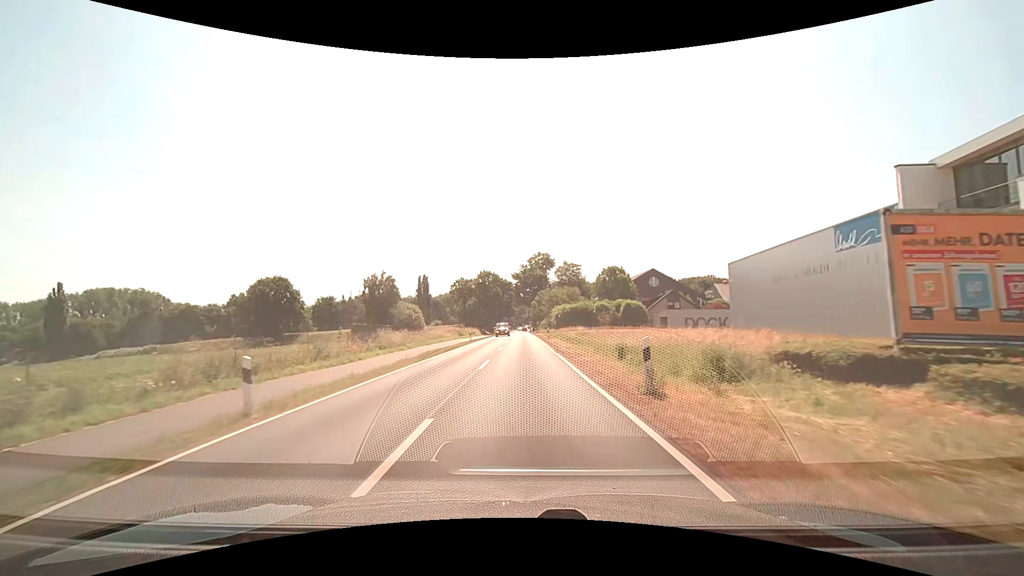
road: secondary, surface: asphalt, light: Day
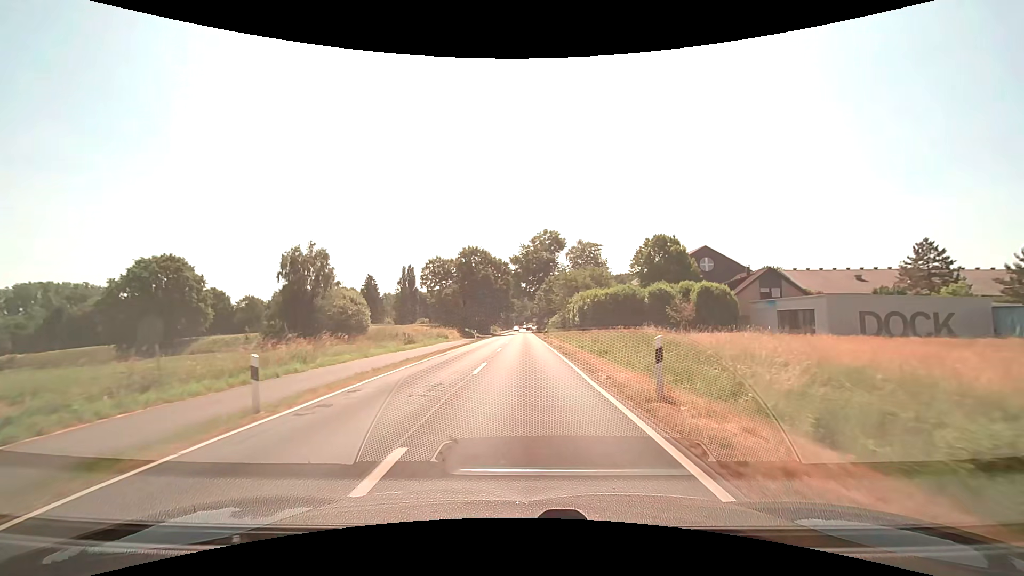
(0.0, +38.1) m; 0°
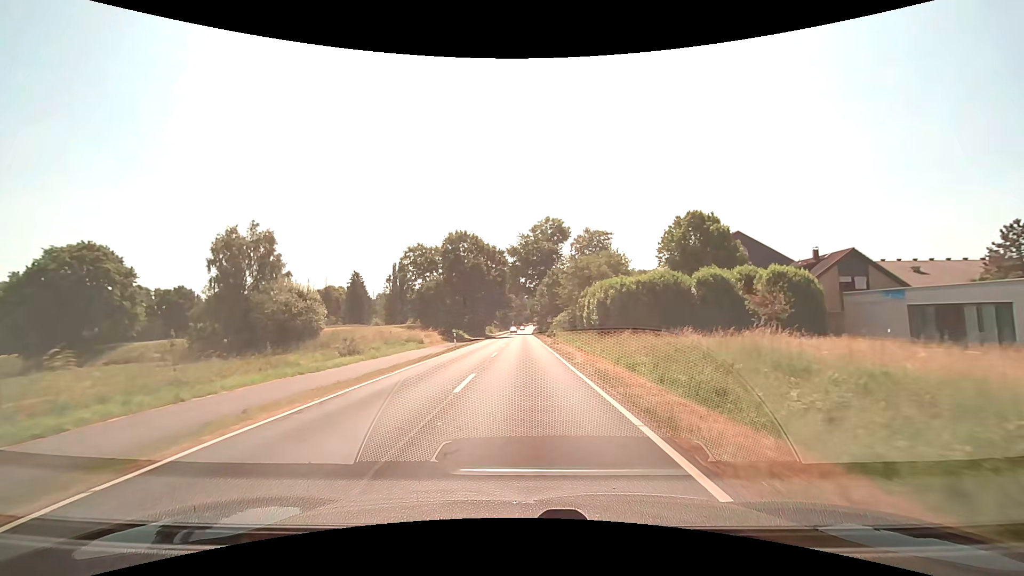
(0.0, +15.4) m; 0°
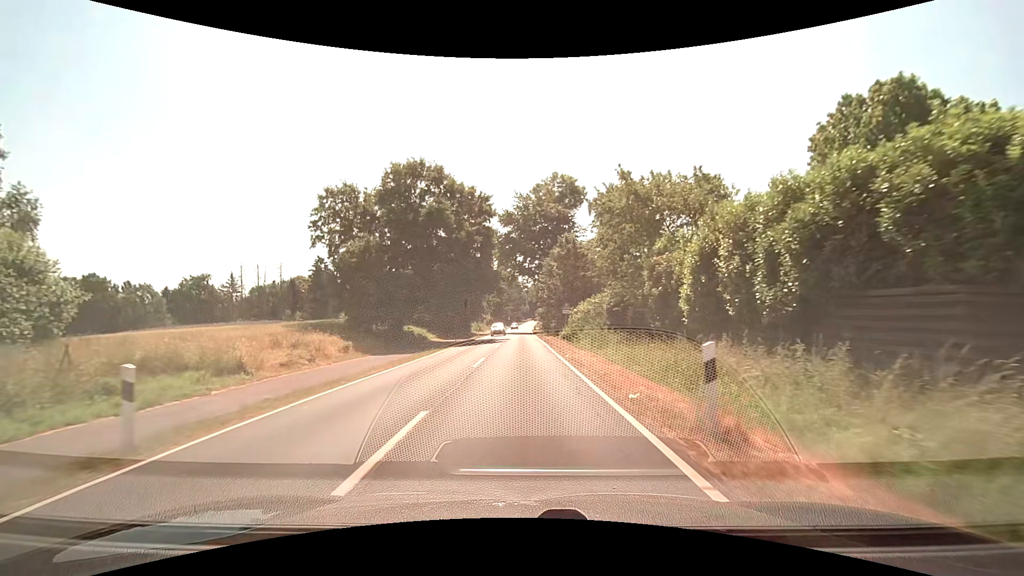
(0.0, +31.0) m; 0°
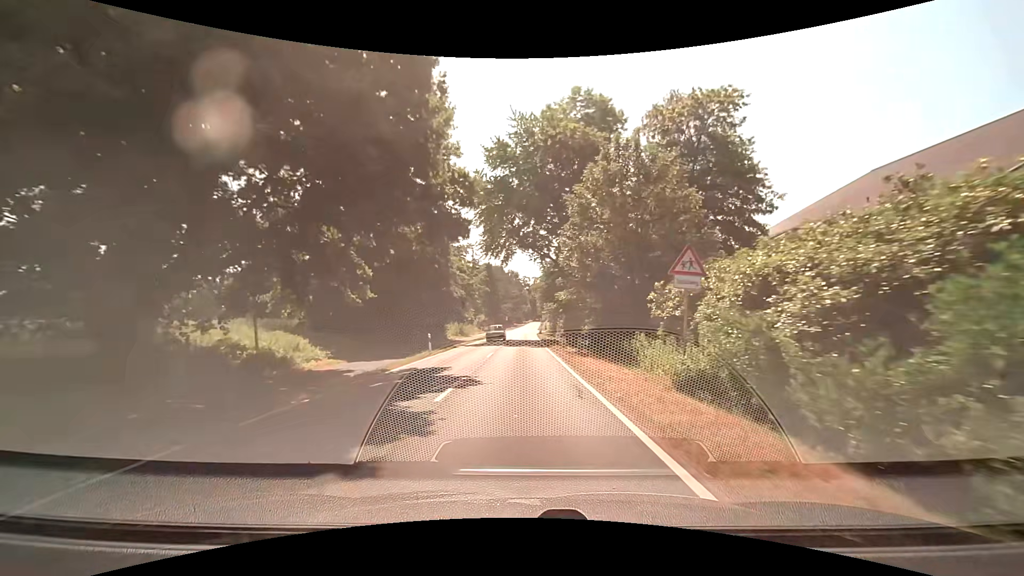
(0.0, +31.1) m; 0°
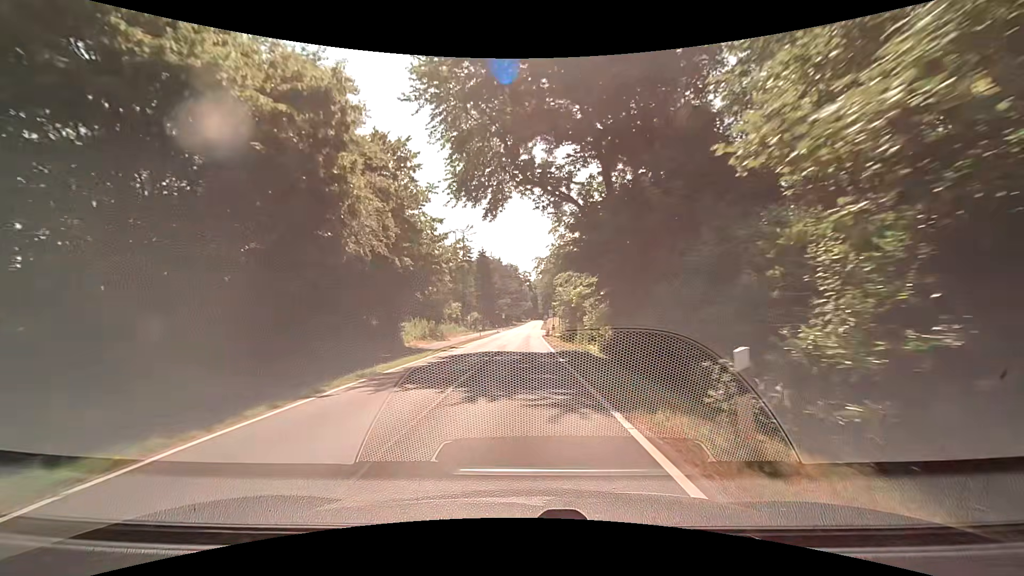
(-0.1, +23.3) m; -1°
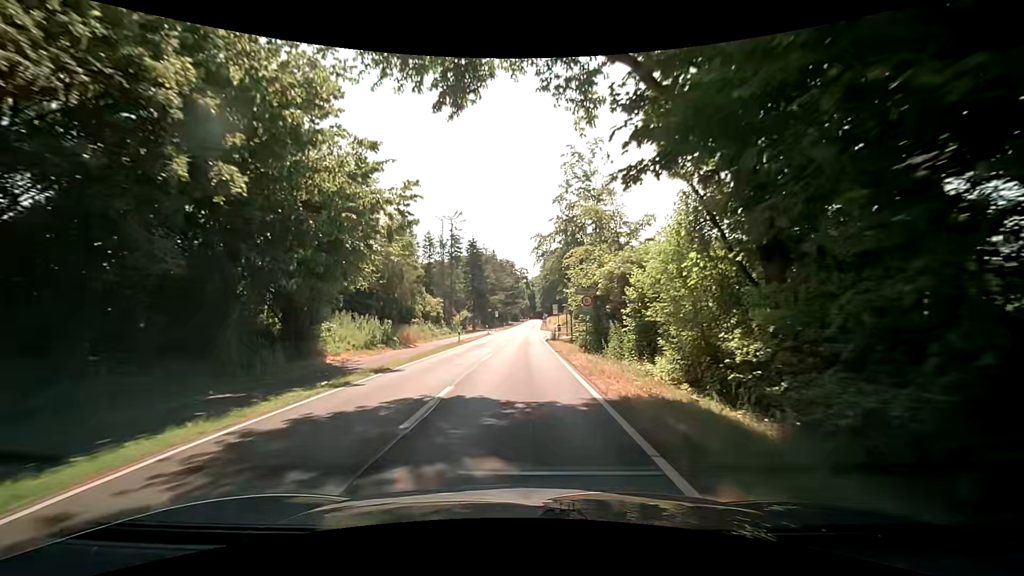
(+0.3, +15.5) m; +1°
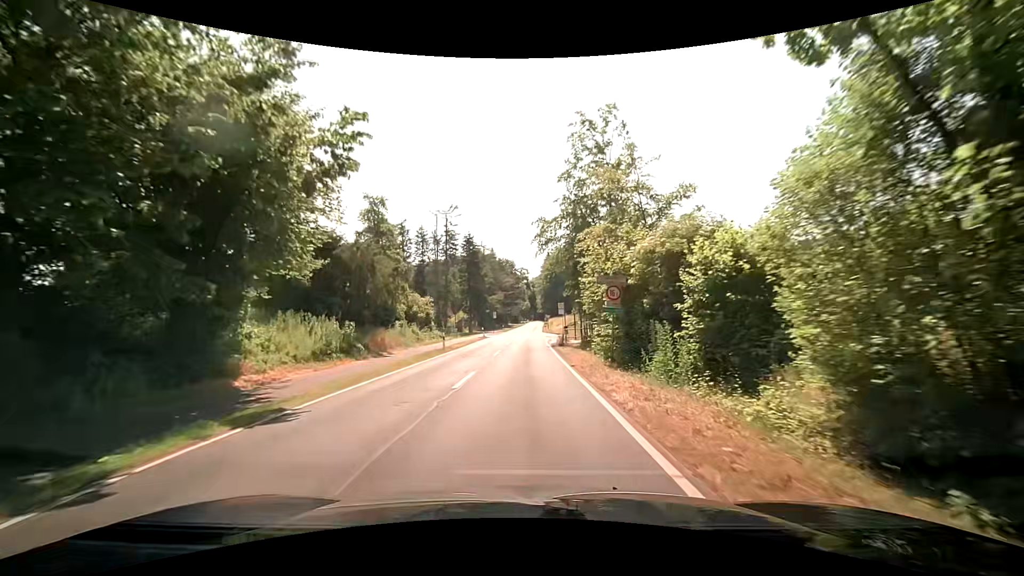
(0.0, +7.7) m; 0°
(0, +10) (0, +20) (0, +30) (0, +40) (0, +50) (+1, +60) (+1, +70) (+1, +80) (+1, +90) (+2, +100) m
